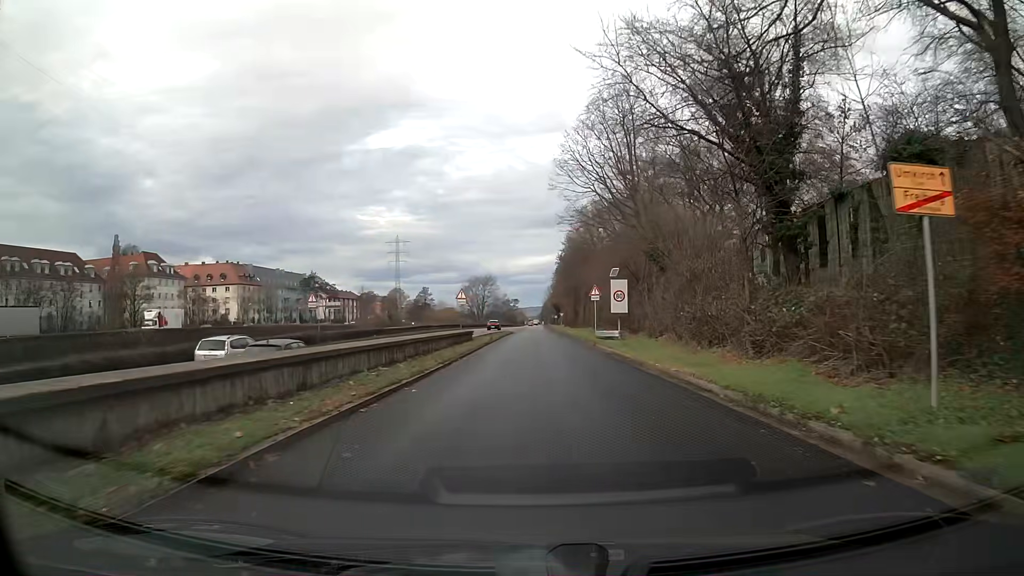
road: trunk_link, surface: asphalt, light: Day
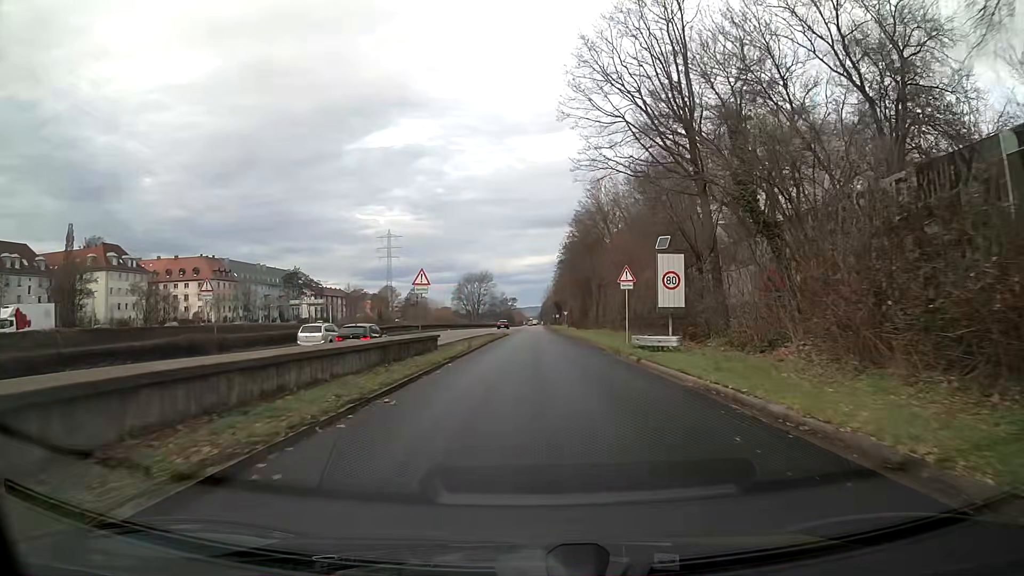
(0.0, +16.1) m; 0°
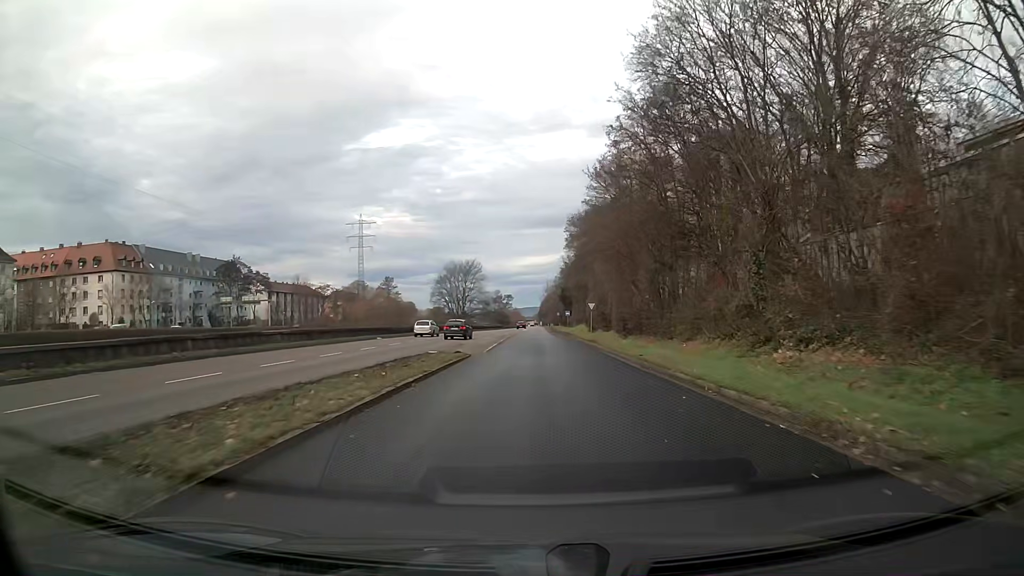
(+0.2, +44.3) m; 0°
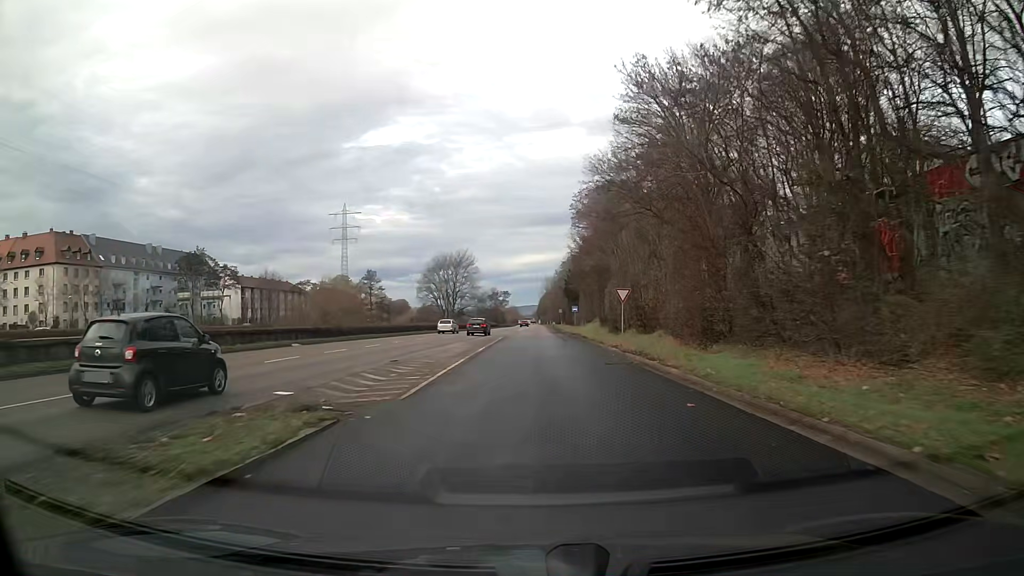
(0.0, +19.2) m; 0°
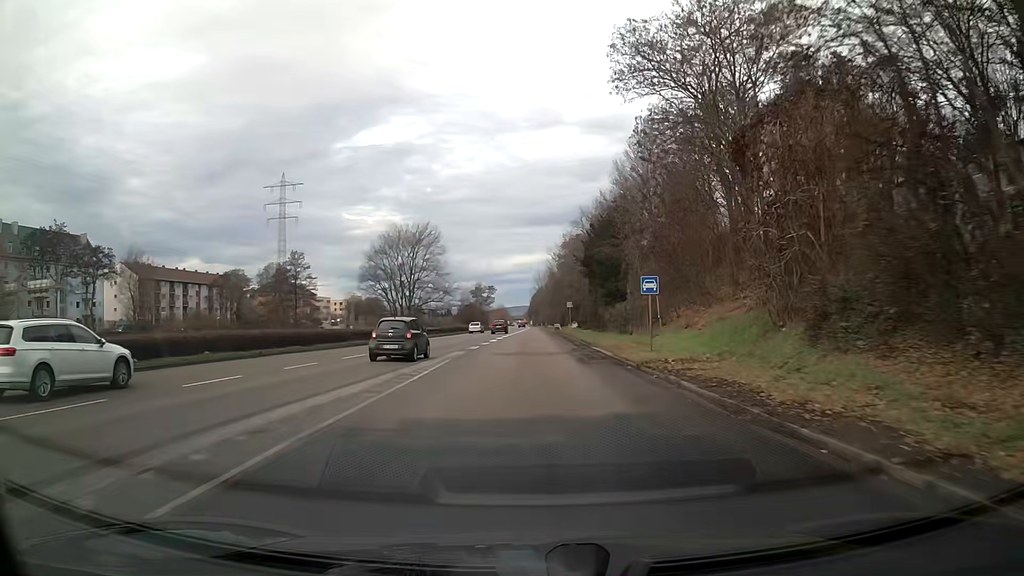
(+0.2, +50.6) m; 0°
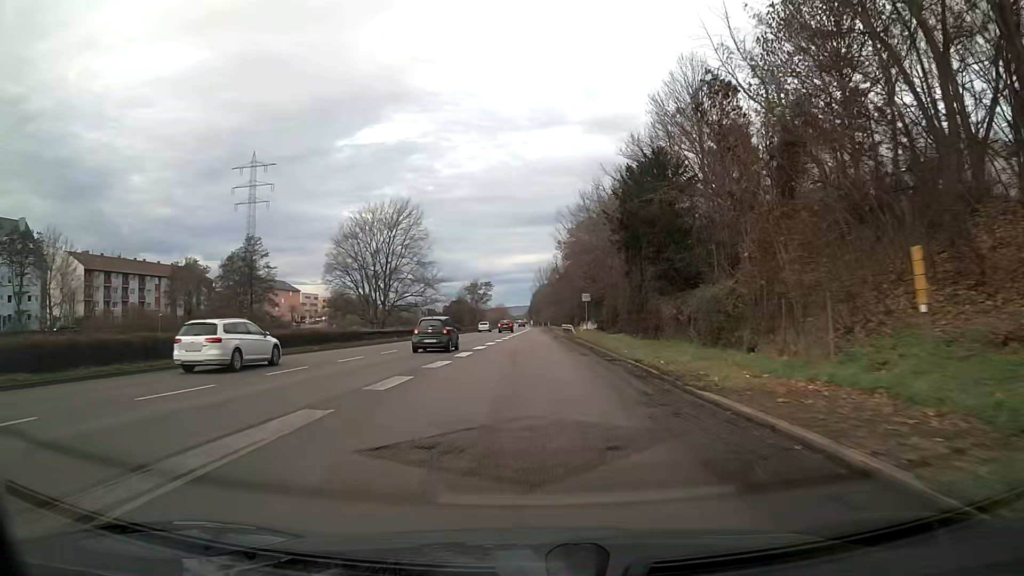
(0.0, +20.8) m; 0°
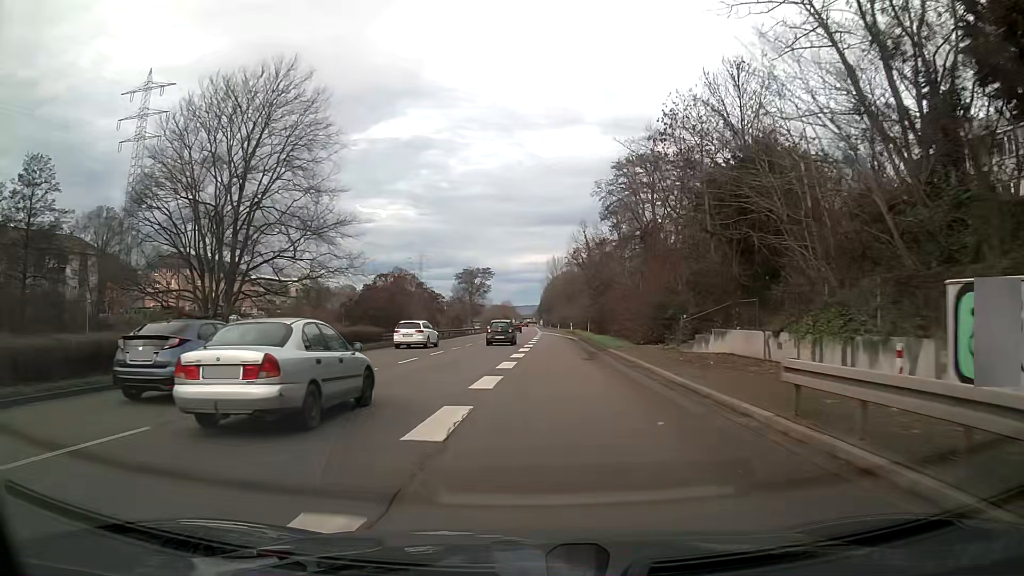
(-0.5, +54.4) m; -1°
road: trunk
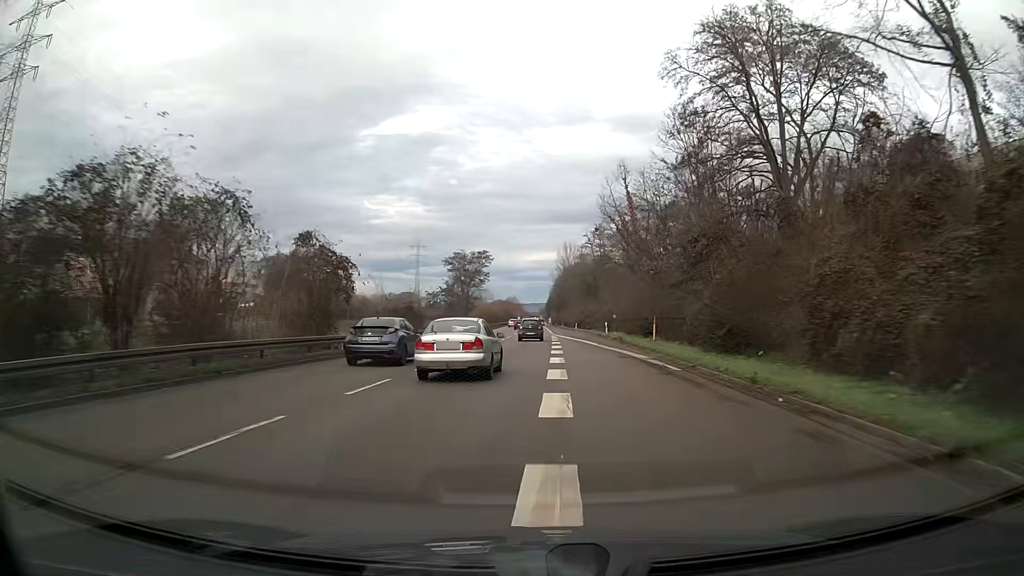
(-0.2, +34.9) m; -1°
